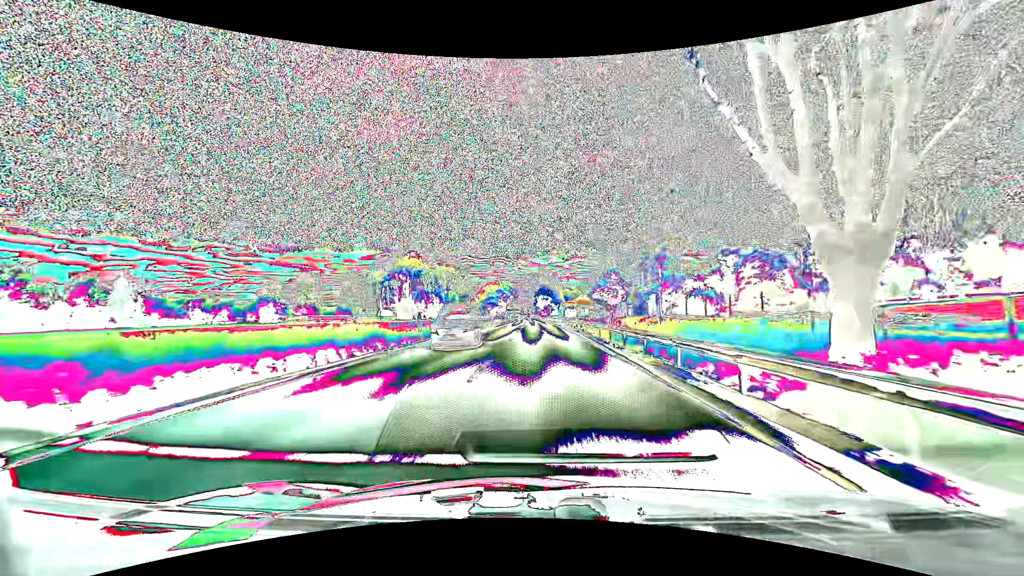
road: primary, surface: asphalt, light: Day
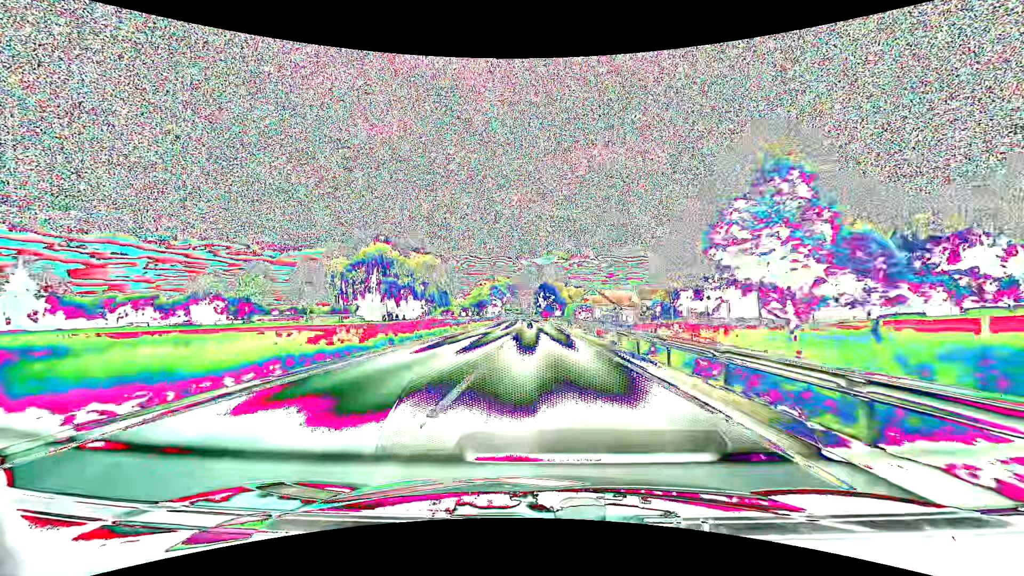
(-0.1, +27.5) m; 0°
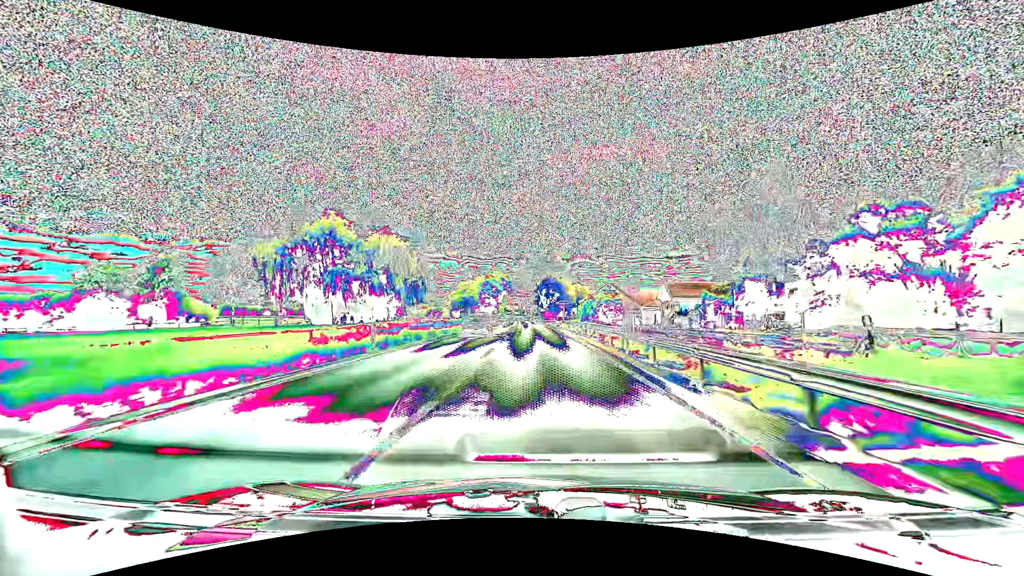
(0.0, +27.4) m; 0°
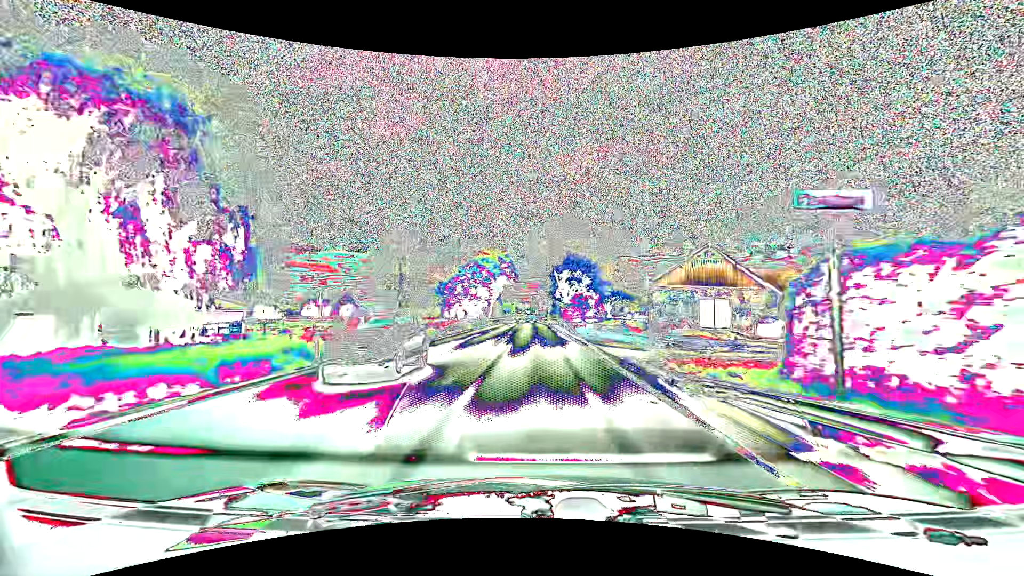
(-0.6, +54.5) m; -1°
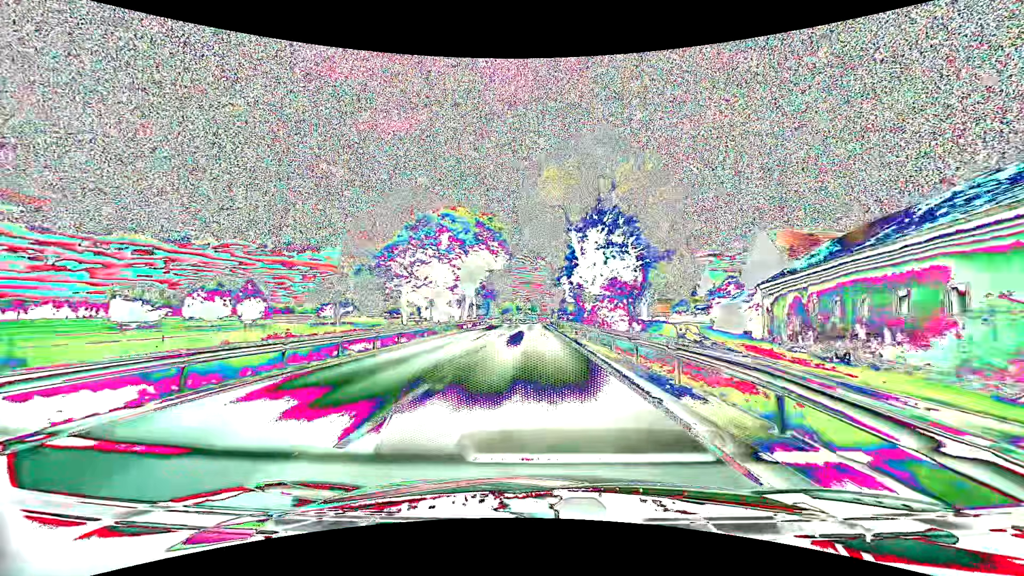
(-0.2, +40.7) m; 0°
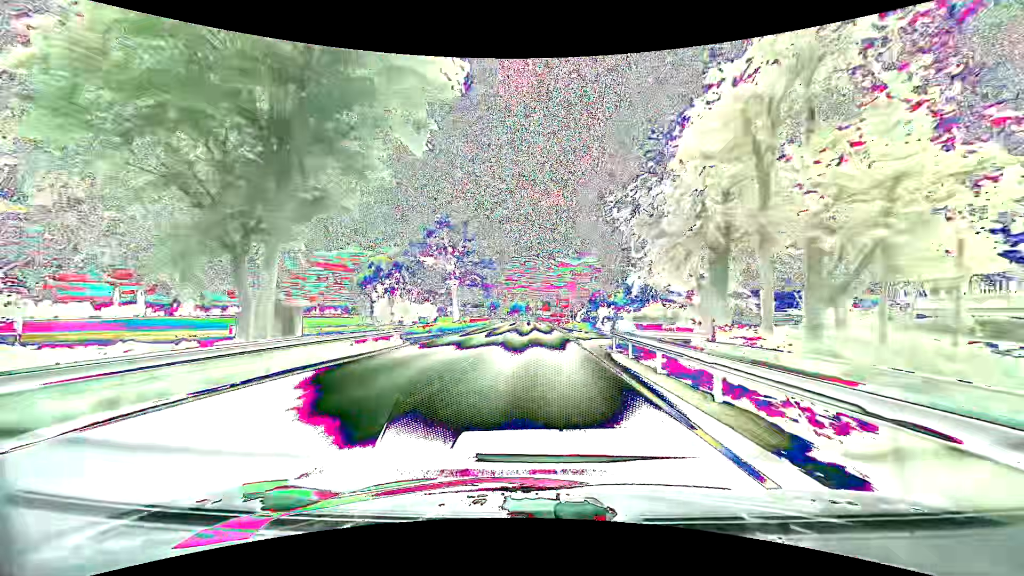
(-0.7, +54.0) m; -1°
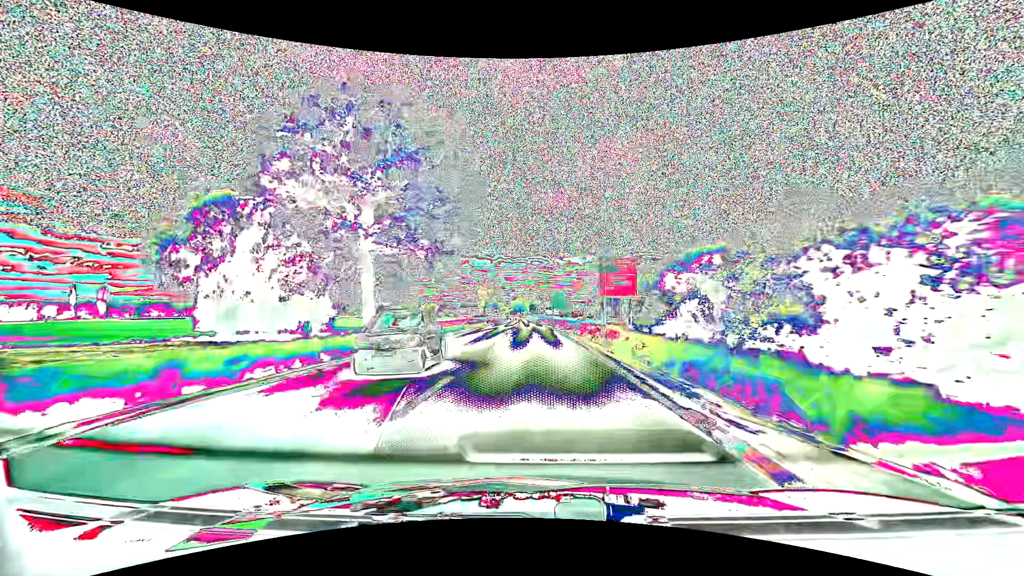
(-0.3, +53.9) m; -1°
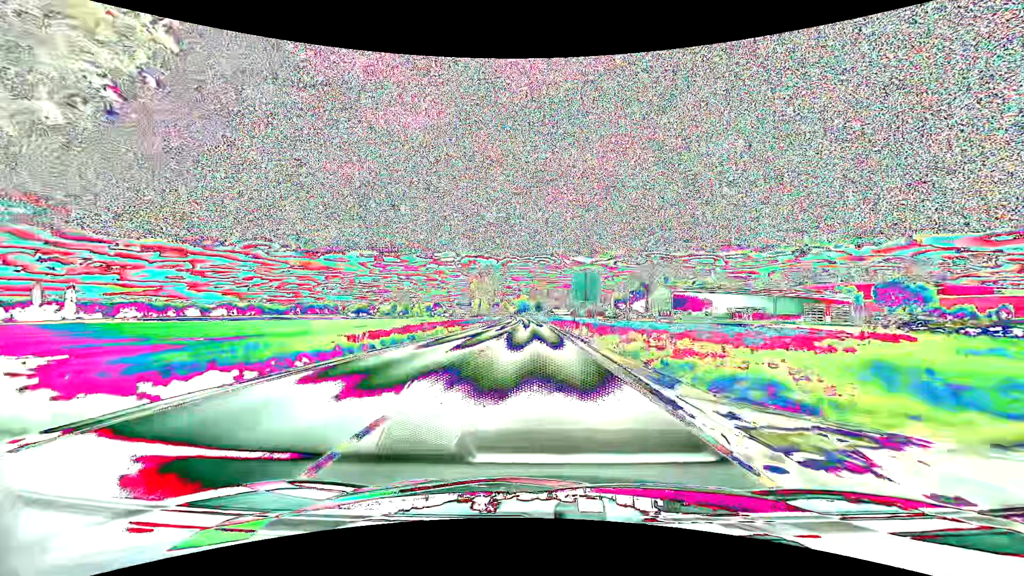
(-0.2, +40.4) m; -1°
(0, +10) (0, +20) (0, +30) (0, +40) (0, +50) (-1, +60) (-1, +70) (-1, +80) (-1, +90) (-2, +100) m
